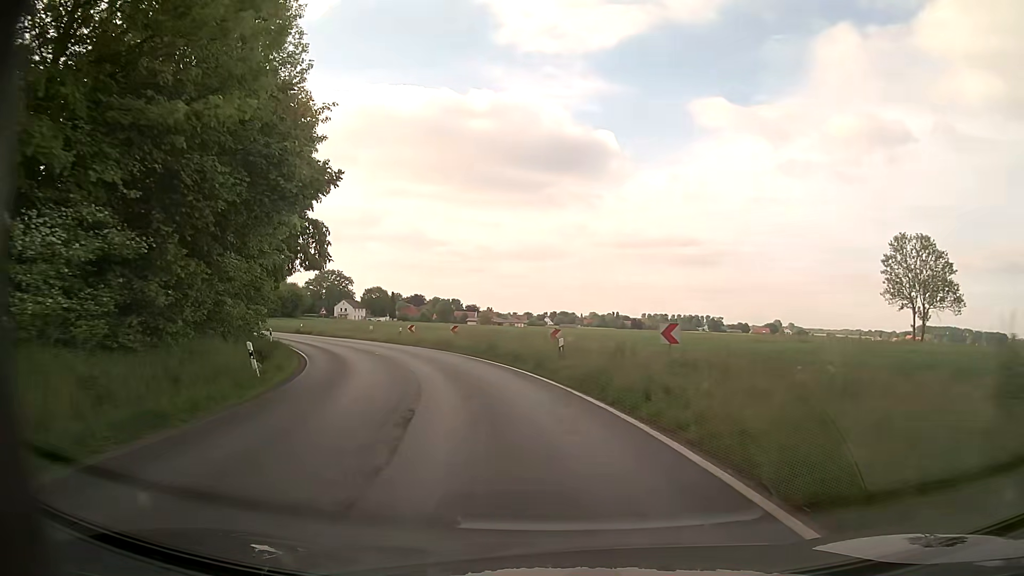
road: primary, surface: asphalt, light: Day
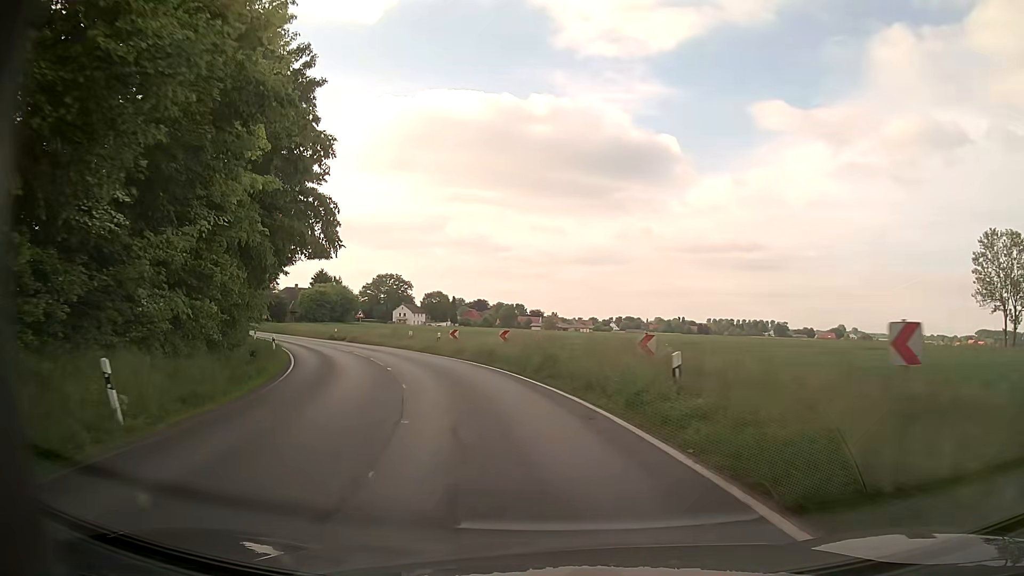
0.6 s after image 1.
(-0.4, +8.8) m; -6°
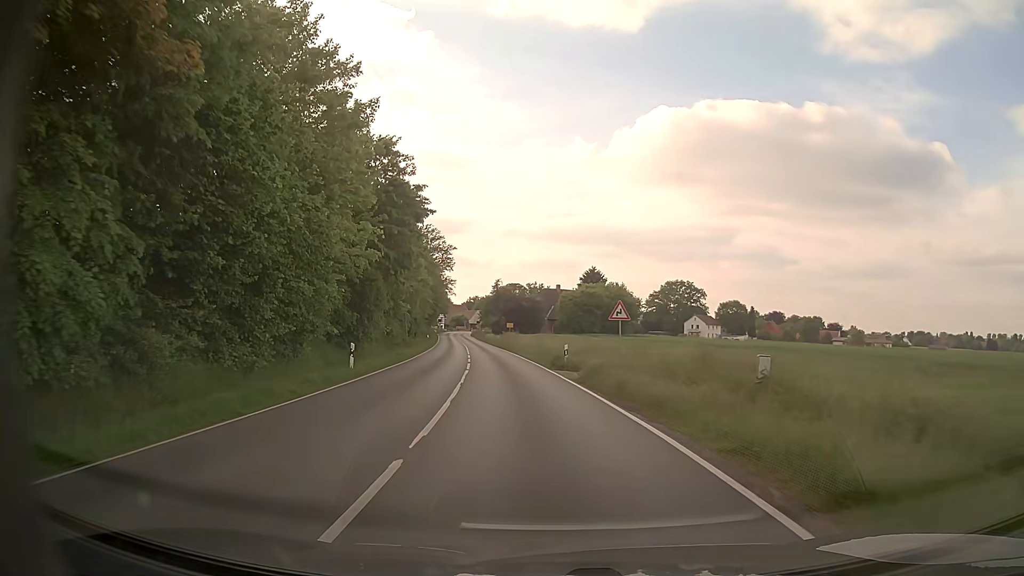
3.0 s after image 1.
(-7.3, +32.4) m; -25°
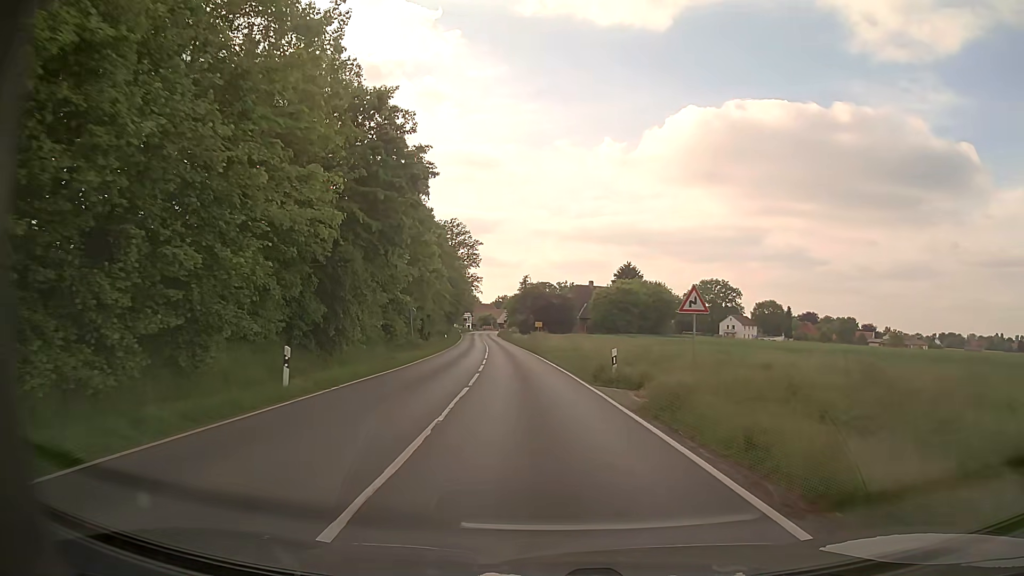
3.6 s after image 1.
(-0.2, +8.6) m; -2°
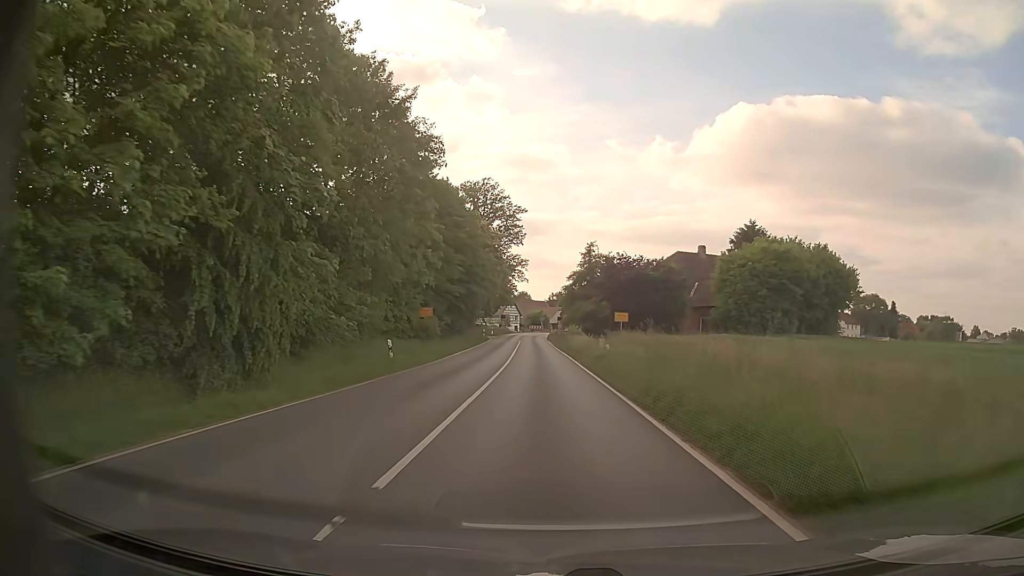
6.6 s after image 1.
(-2.4, +43.6) m; -5°
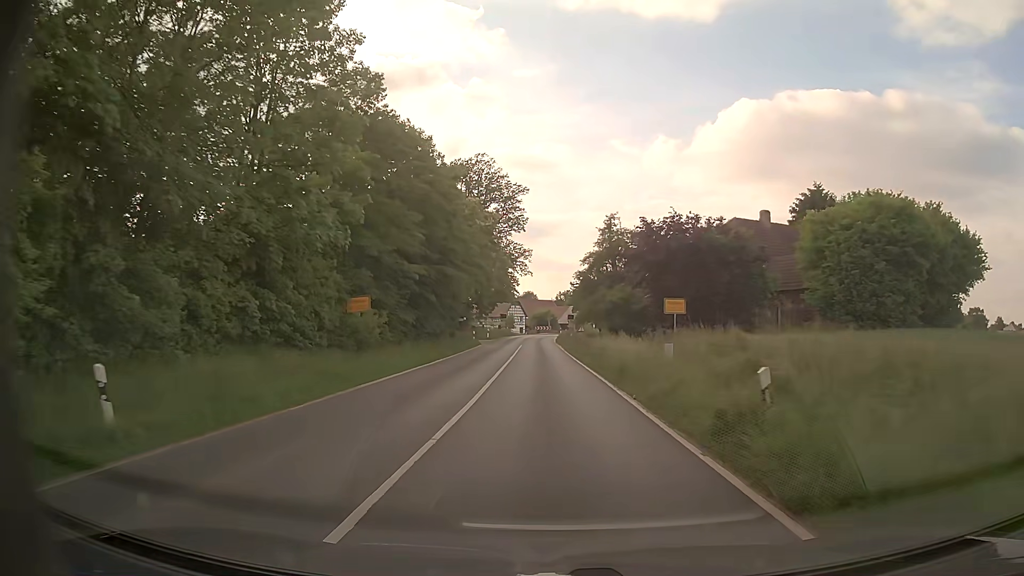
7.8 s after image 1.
(-0.1, +17.5) m; -1°
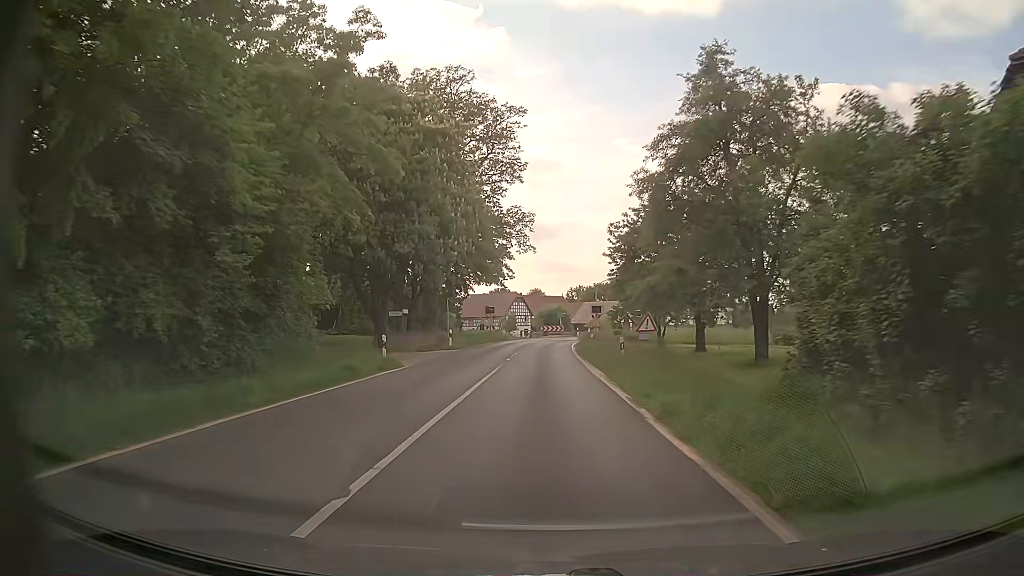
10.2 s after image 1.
(-0.3, +34.0) m; -1°
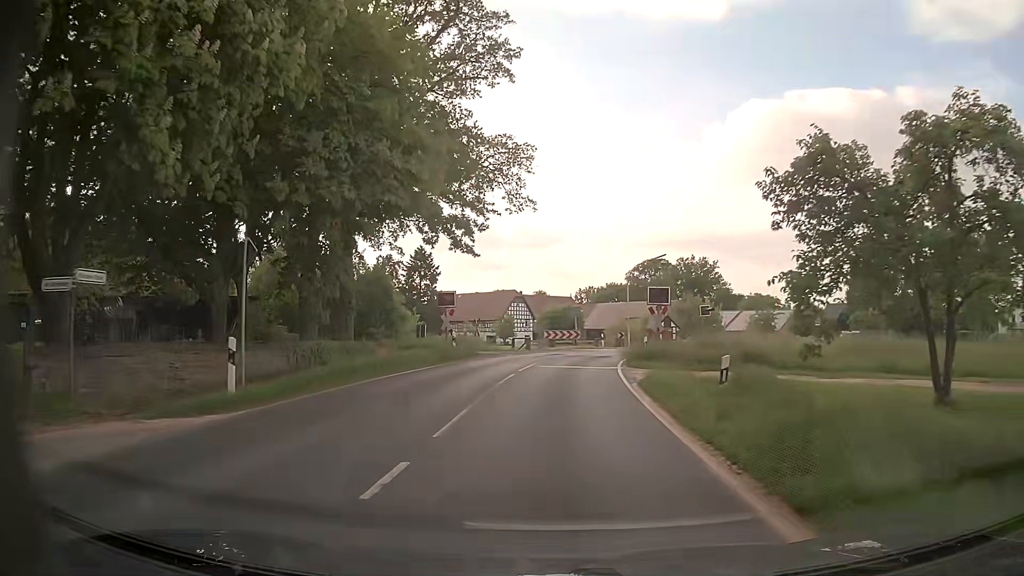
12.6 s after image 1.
(-0.3, +28.7) m; -1°
(0, +10) (+1, +20) (+2, +30) (+5, +39) (+10, +48) (+16, +56) (+23, +63) (+31, +69) (+38, +76) (+46, +83) m
